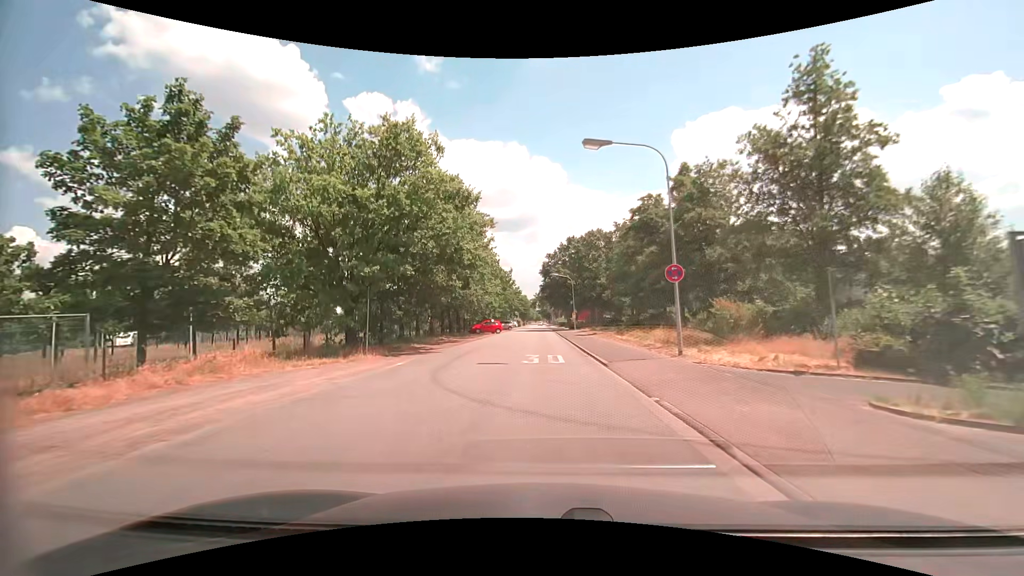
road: unclassified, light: Day
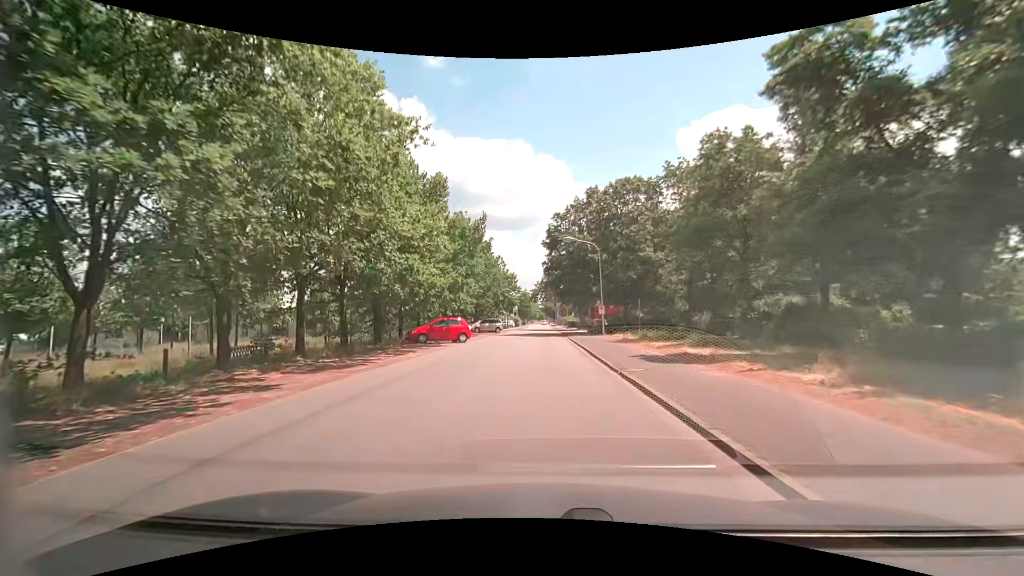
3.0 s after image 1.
(-0.1, +28.5) m; 0°
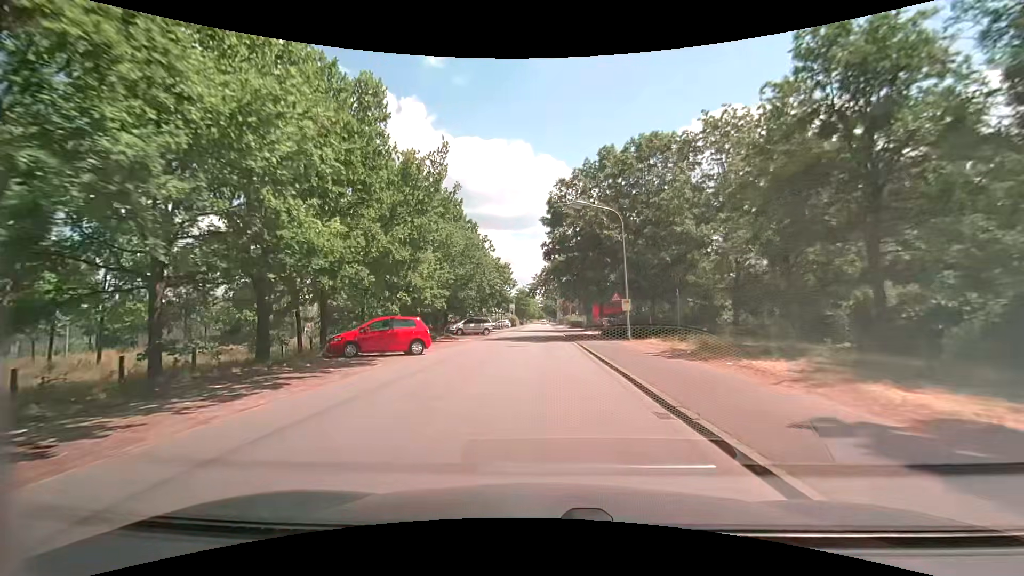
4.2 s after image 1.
(0.0, +11.5) m; 0°
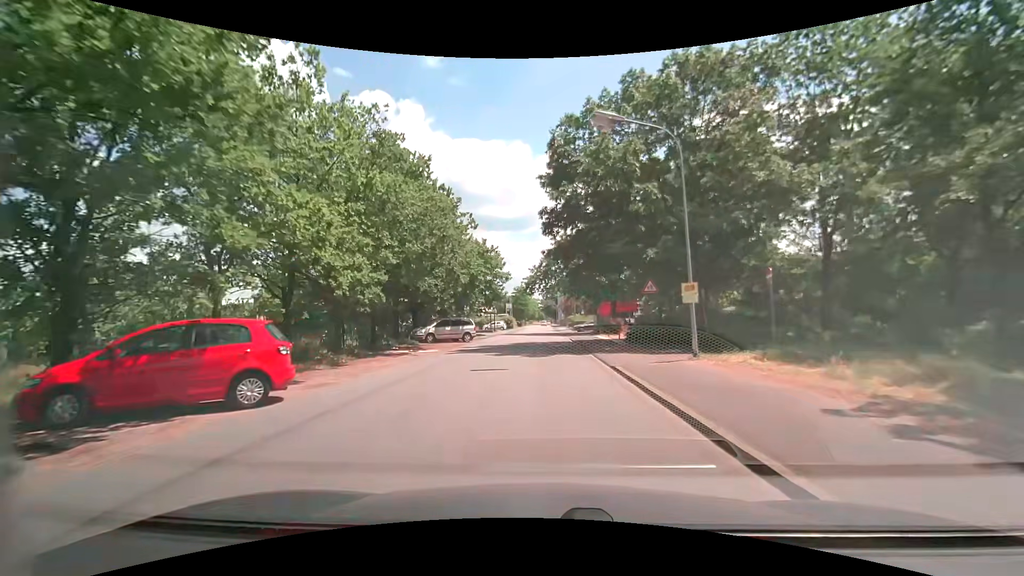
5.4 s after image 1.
(-0.2, +11.7) m; -1°
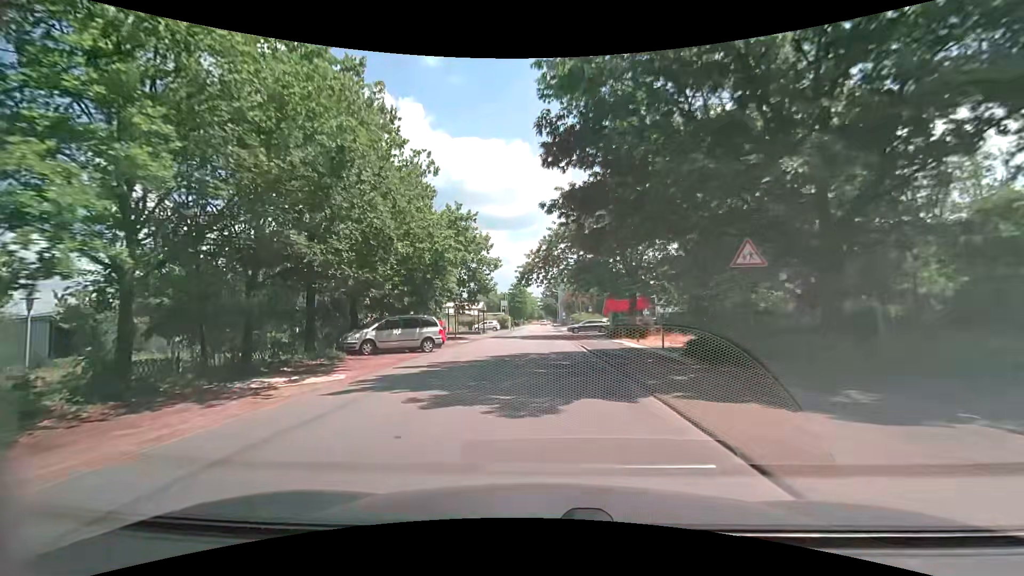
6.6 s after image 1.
(+0.2, +11.7) m; 0°
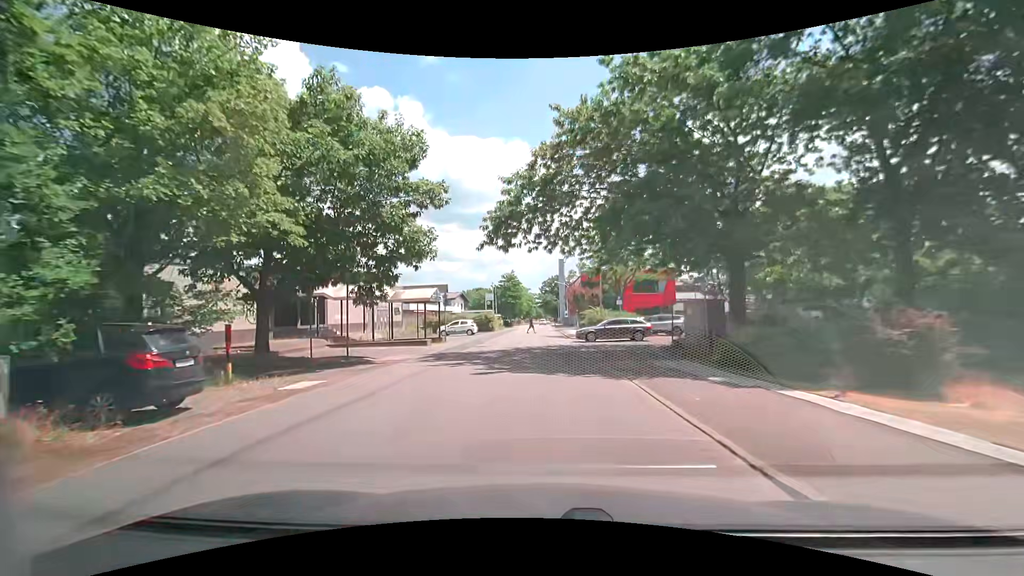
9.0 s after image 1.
(+0.2, +22.7) m; +2°
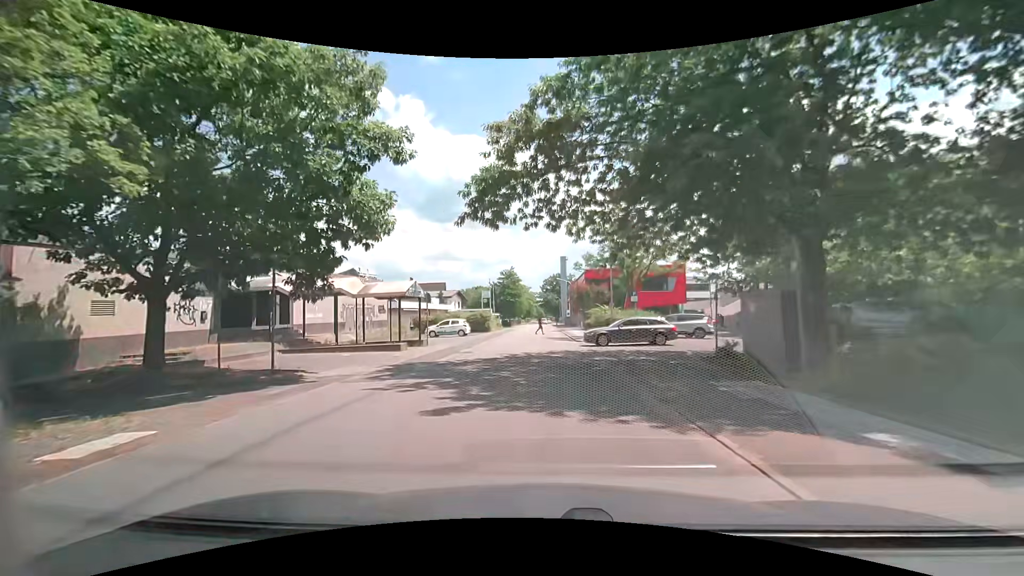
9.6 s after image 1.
(-0.2, +5.3) m; -2°
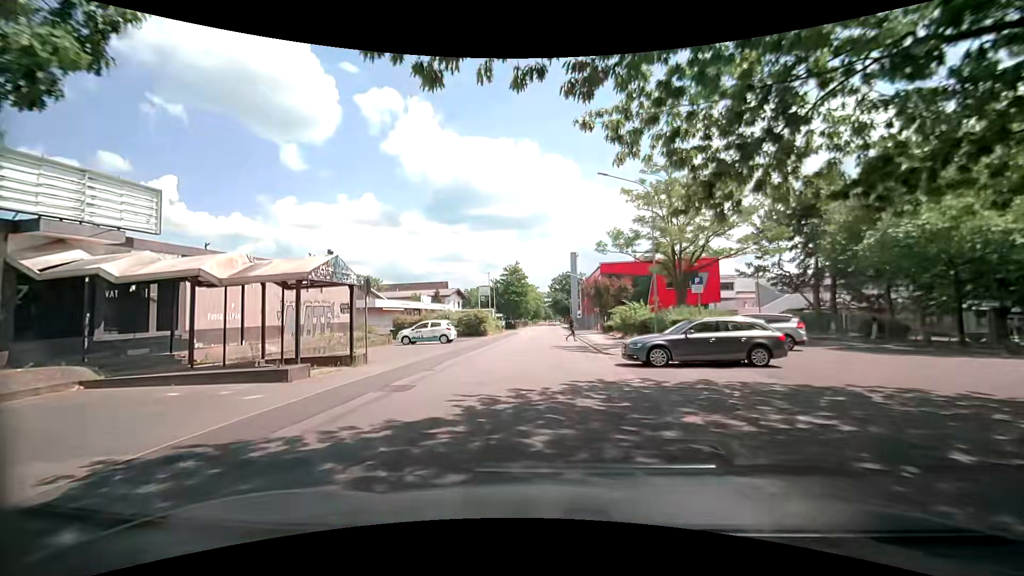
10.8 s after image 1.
(-0.1, +10.5) m; -1°
(0, +10) (0, +20) (0, +30) (+1, +40) (+1, +50) (+1, +60) (+1, +70) (+1, +80) (+1, +90) (+1, +100) m
